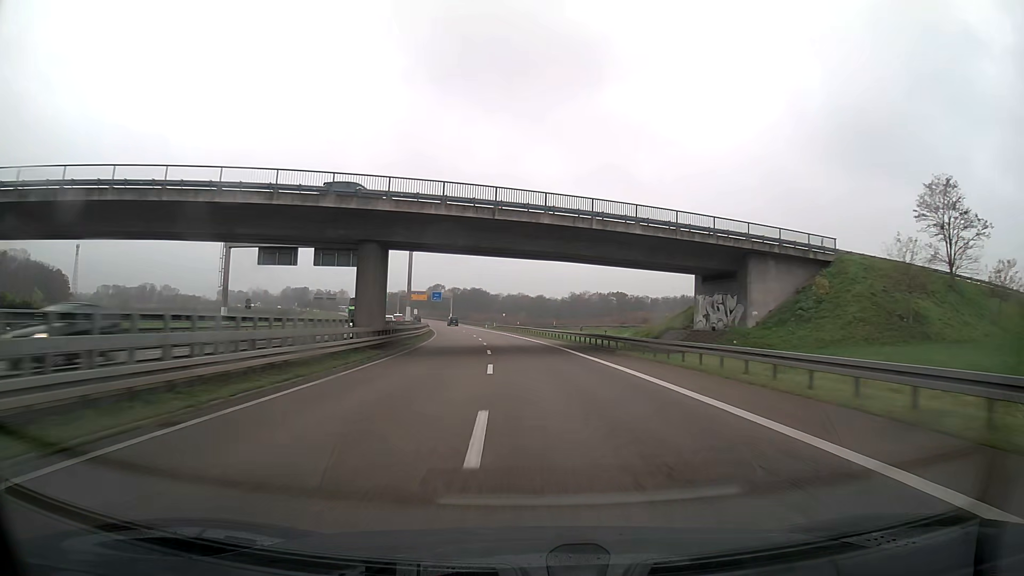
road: trunk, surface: asphalt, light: Day
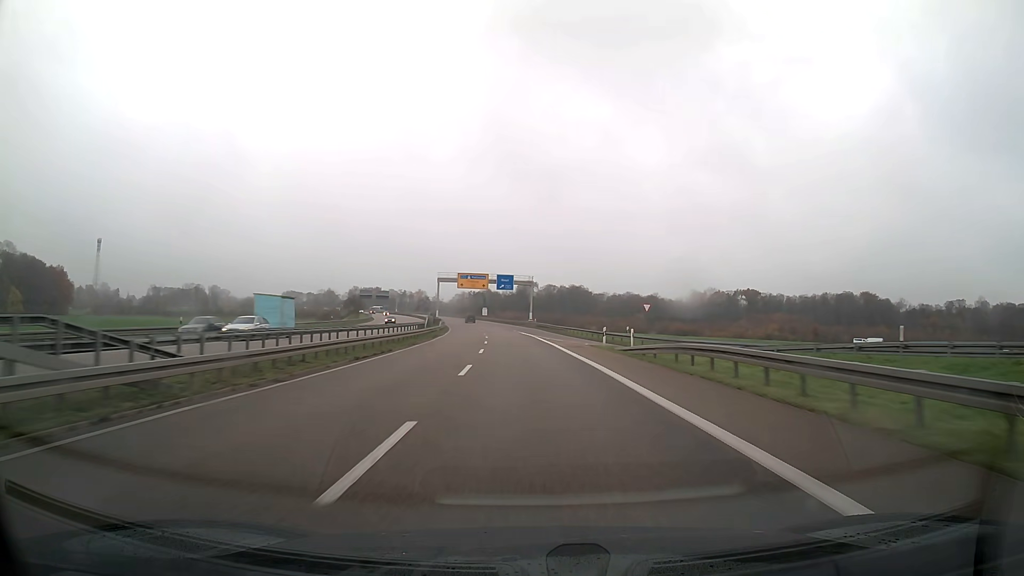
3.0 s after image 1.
(-6.6, +84.9) m; -9°
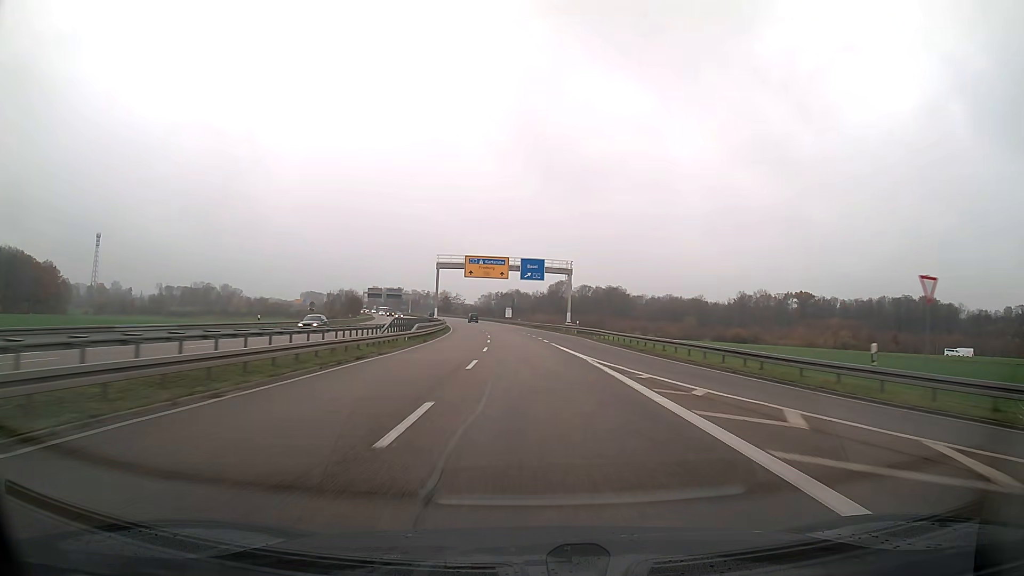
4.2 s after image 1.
(-0.7, +34.0) m; -2°
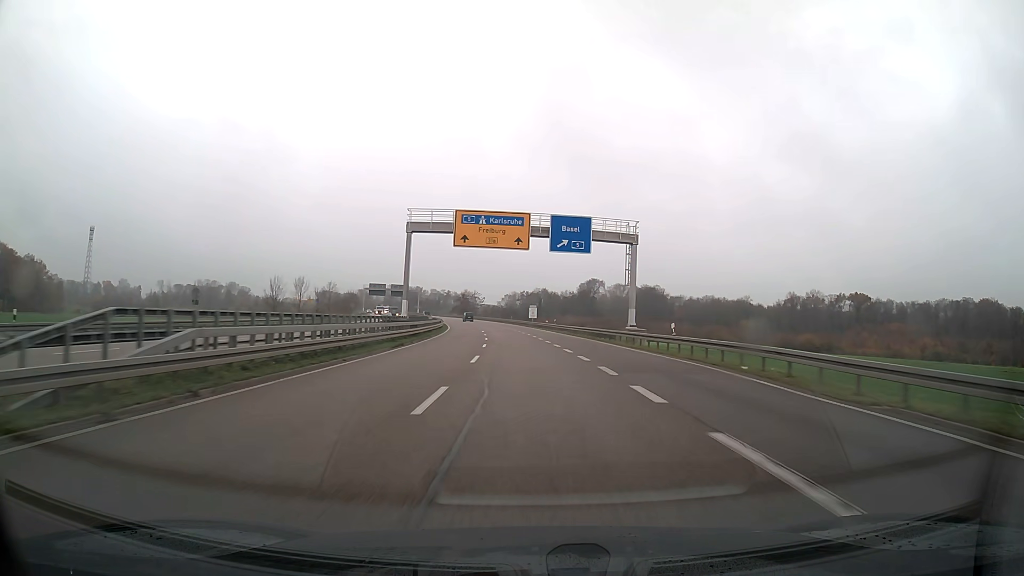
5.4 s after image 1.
(-0.7, +33.9) m; -2°
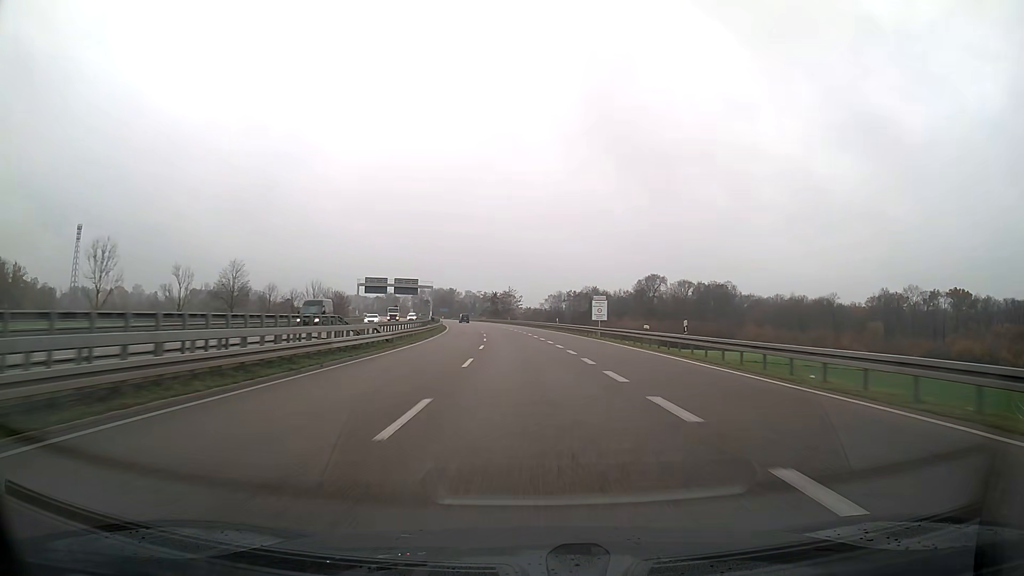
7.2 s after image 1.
(-1.5, +50.5) m; -4°
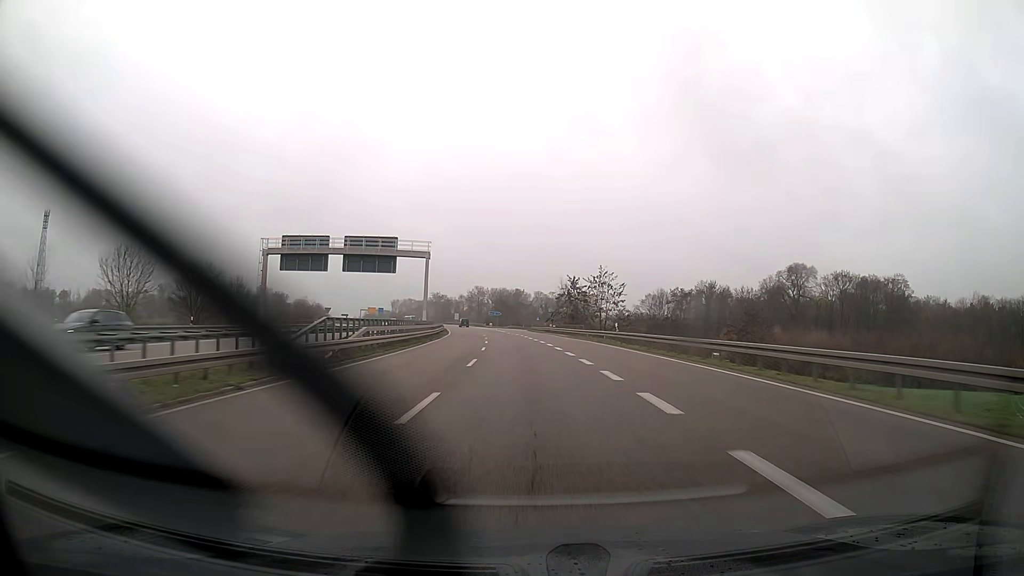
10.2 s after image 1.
(-4.8, +83.0) m; -7°
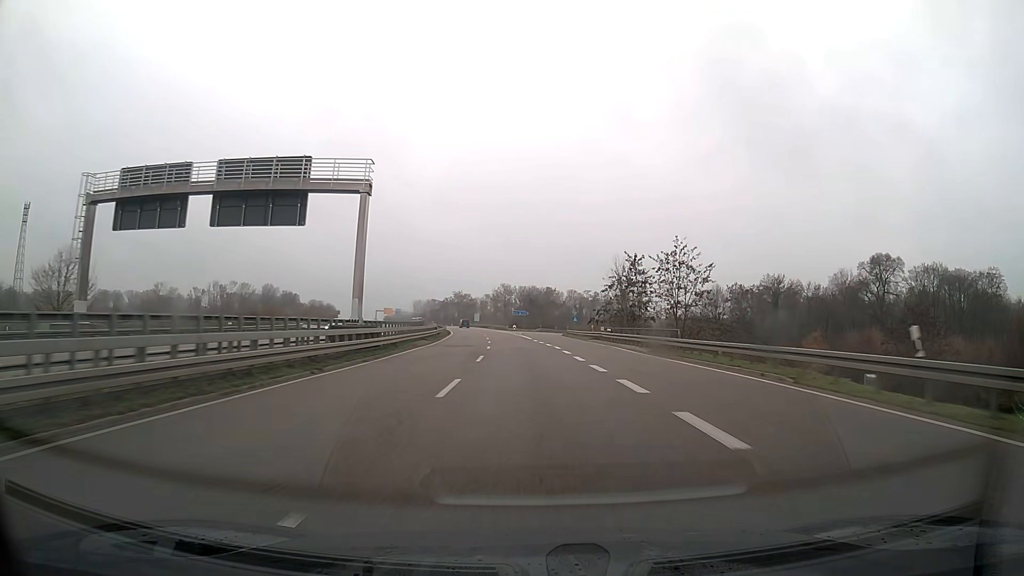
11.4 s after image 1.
(-0.7, +32.8) m; -3°
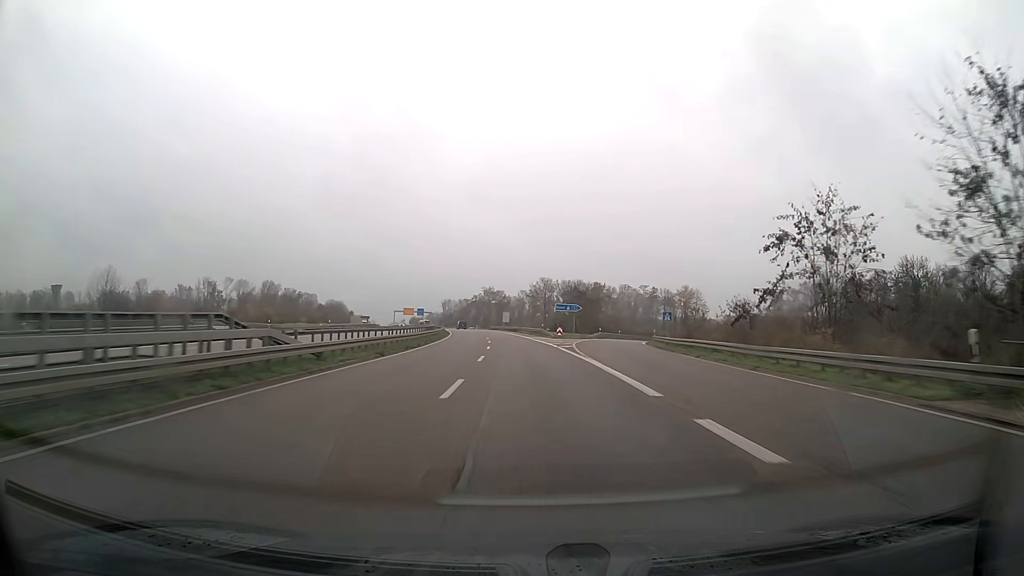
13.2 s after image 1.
(-1.4, +48.8) m; -3°
